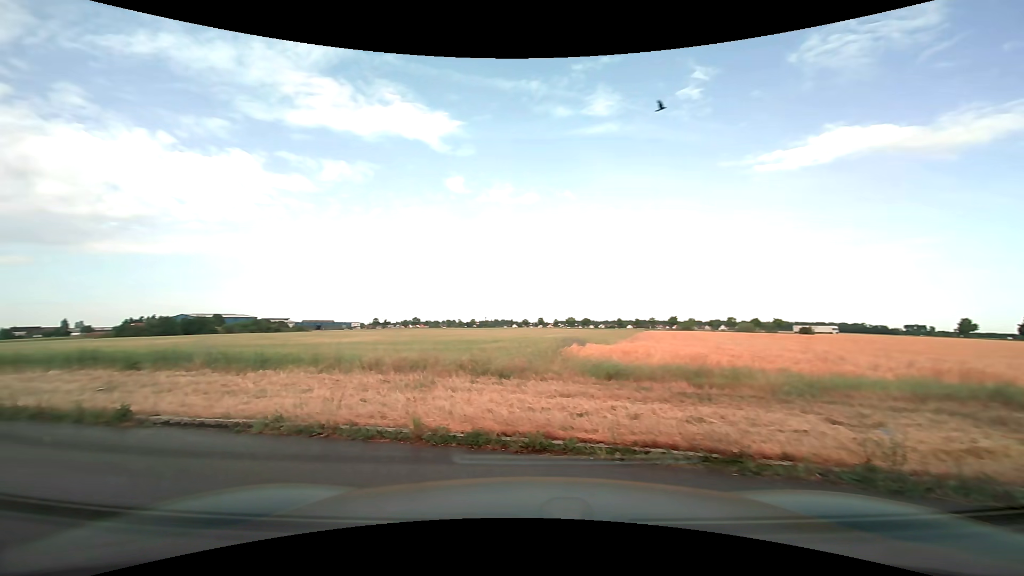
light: Day
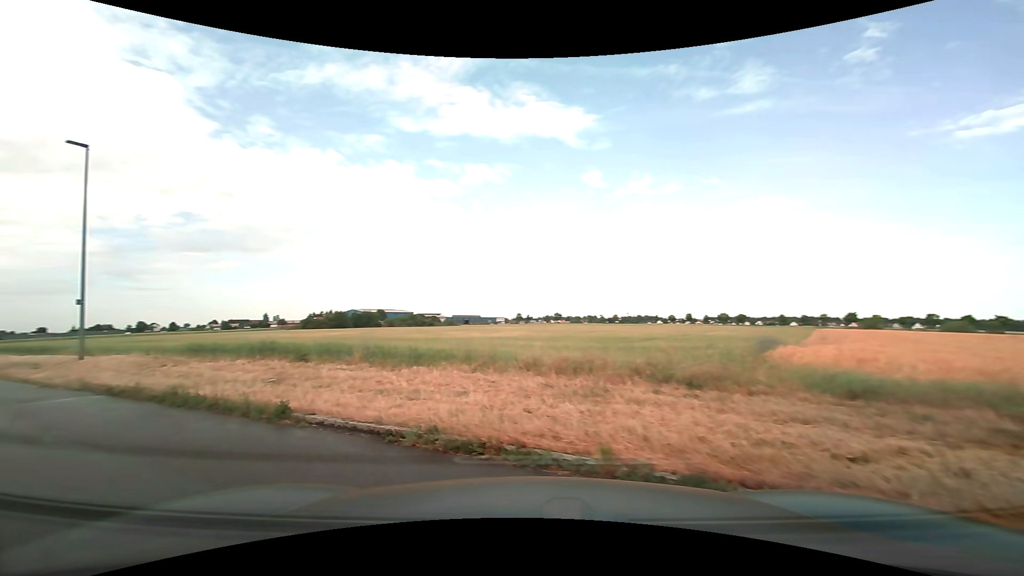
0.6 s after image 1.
(-0.2, +1.8) m; -15°
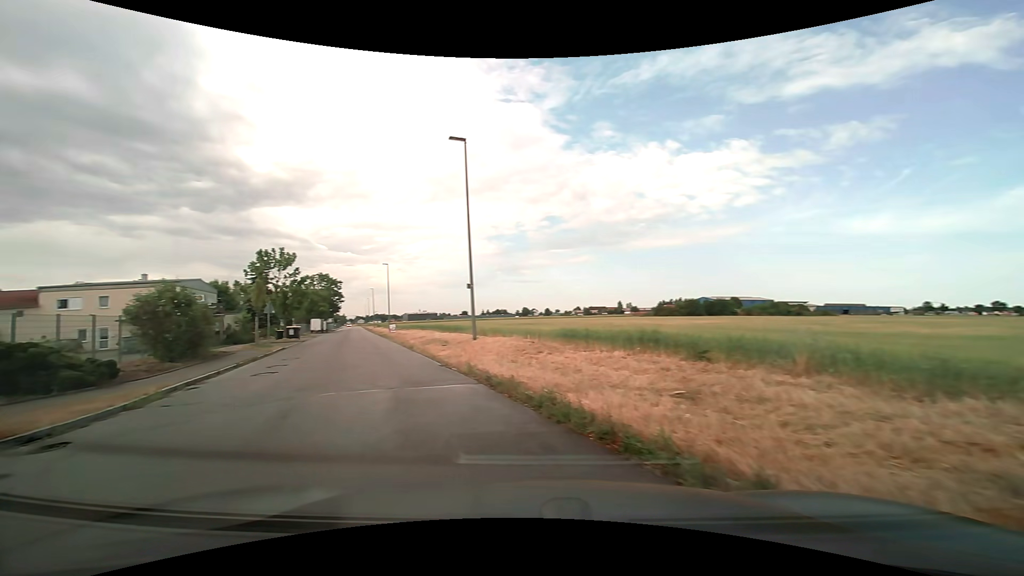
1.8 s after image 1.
(-1.7, +4.6) m; -39°
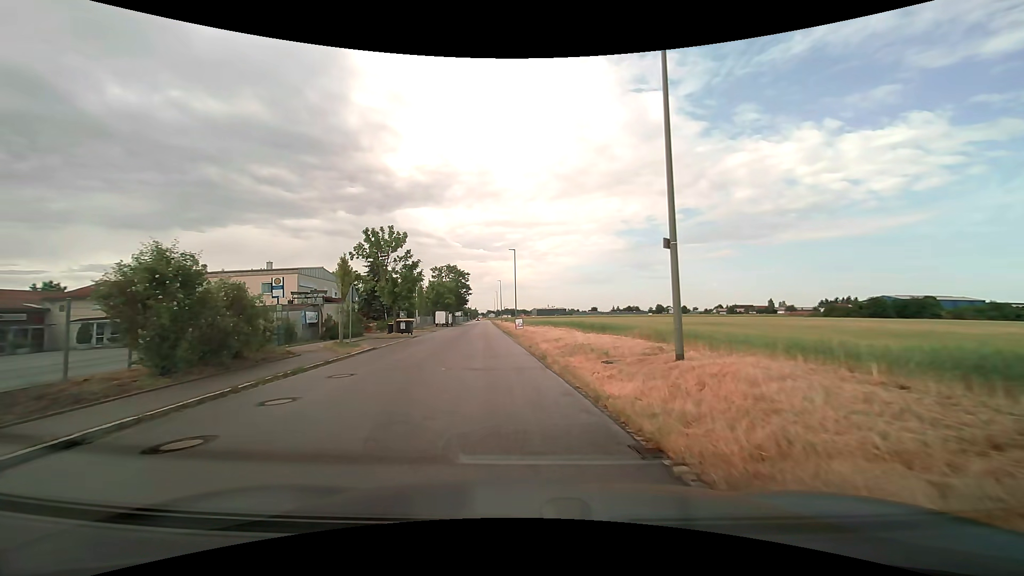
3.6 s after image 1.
(-2.3, +10.3) m; -17°
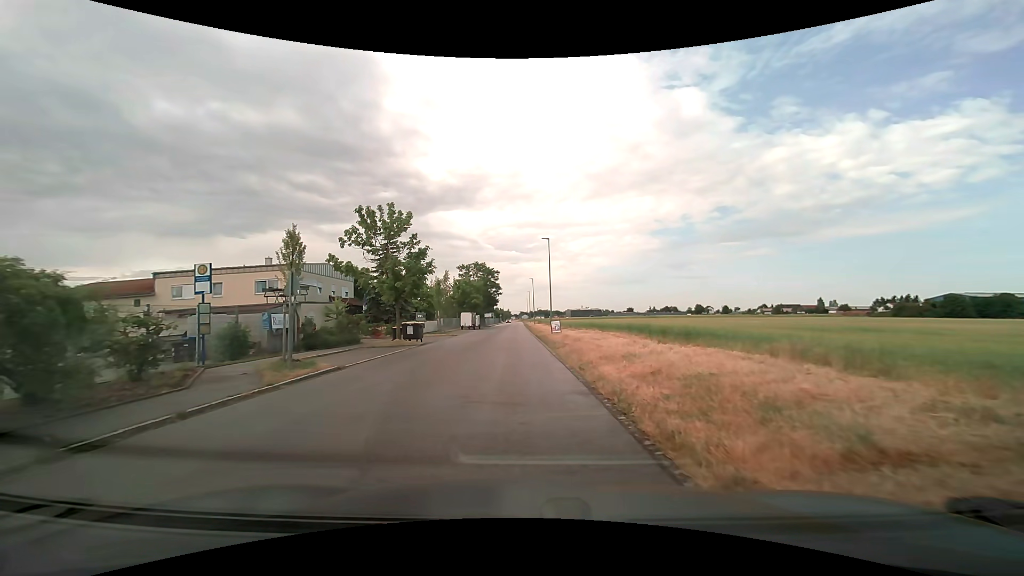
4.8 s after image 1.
(-0.2, +8.7) m; -3°
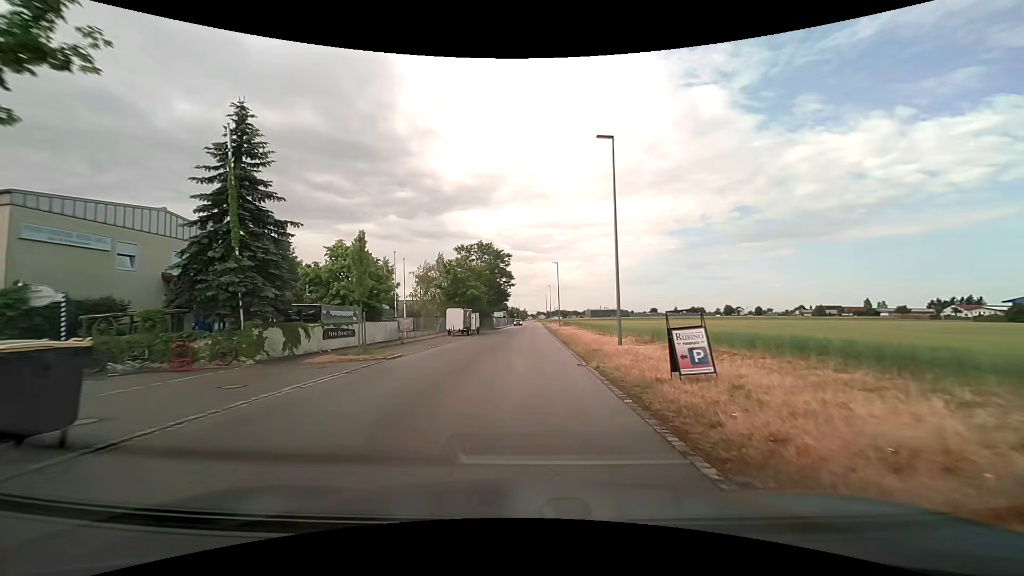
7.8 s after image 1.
(-0.8, +26.5) m; -2°
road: tertiary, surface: asphalt
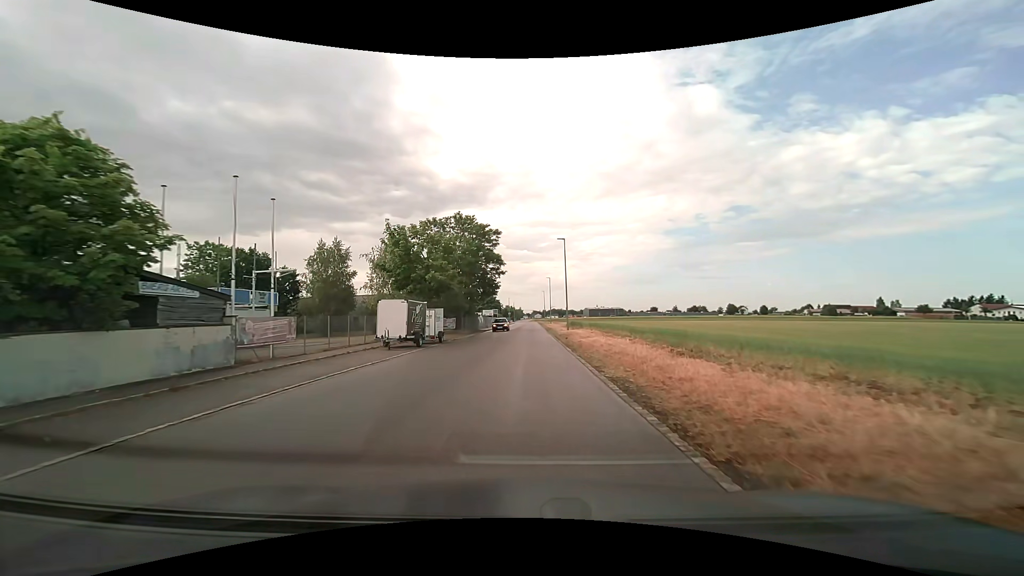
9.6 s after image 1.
(0.0, +19.3) m; 0°
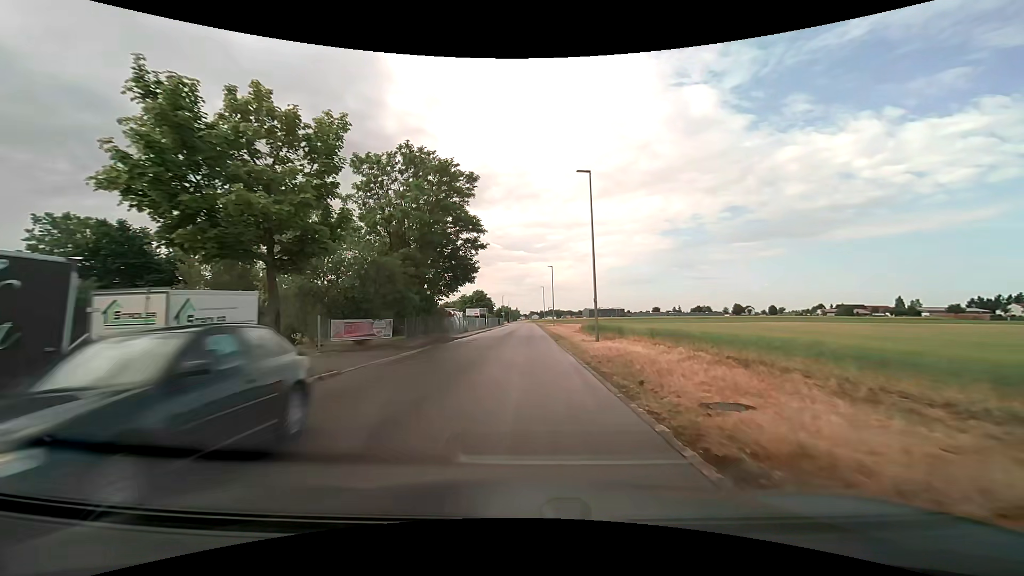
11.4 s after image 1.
(+0.1, +21.7) m; 0°
(0, +10) (0, +20) (0, +30) (0, +40) (0, +50) (0, +60) (0, +70) (0, +80) (0, +90) (0, +100) m
